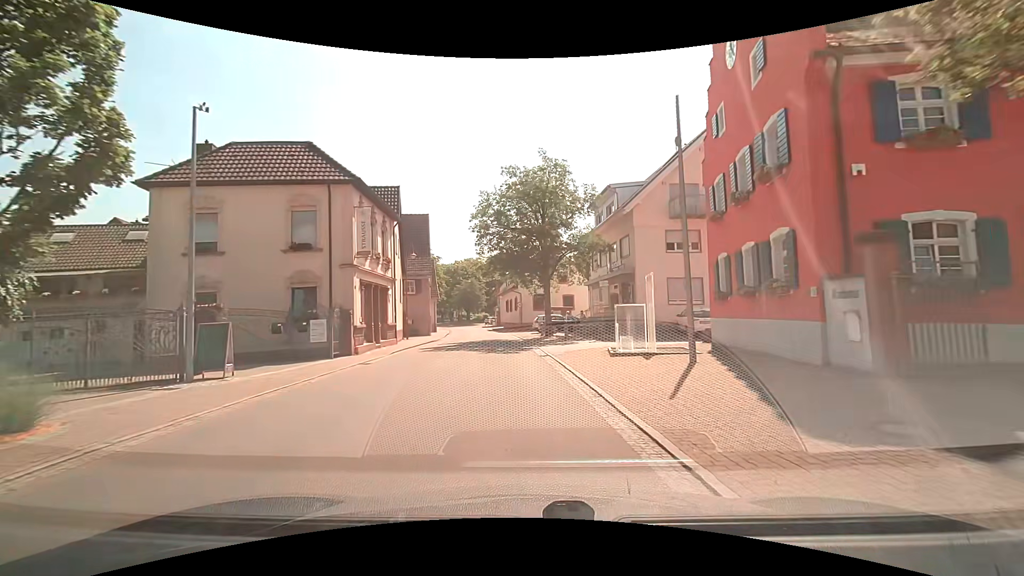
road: tertiary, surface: paved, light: Day
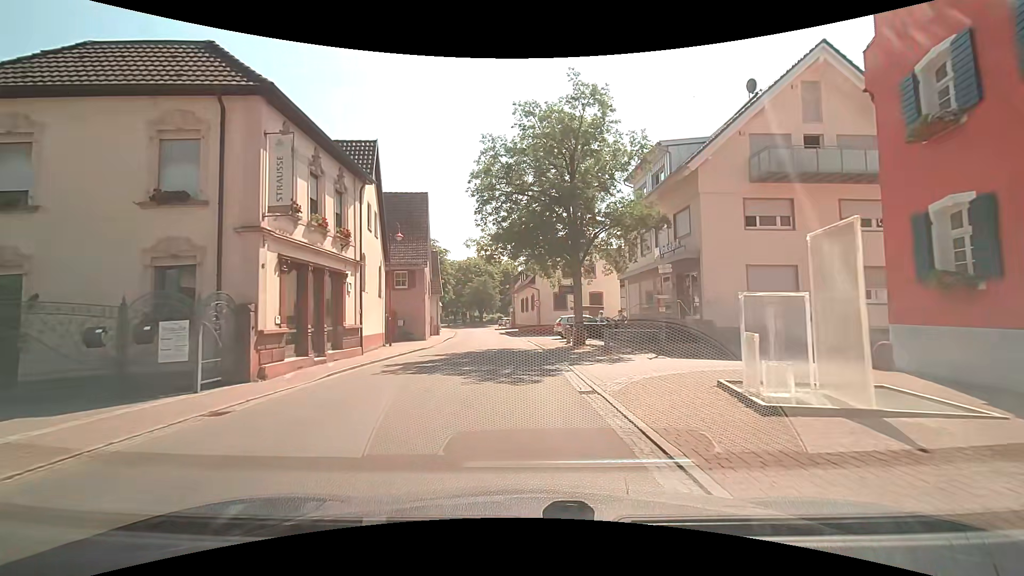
(-0.4, +9.0) m; -4°
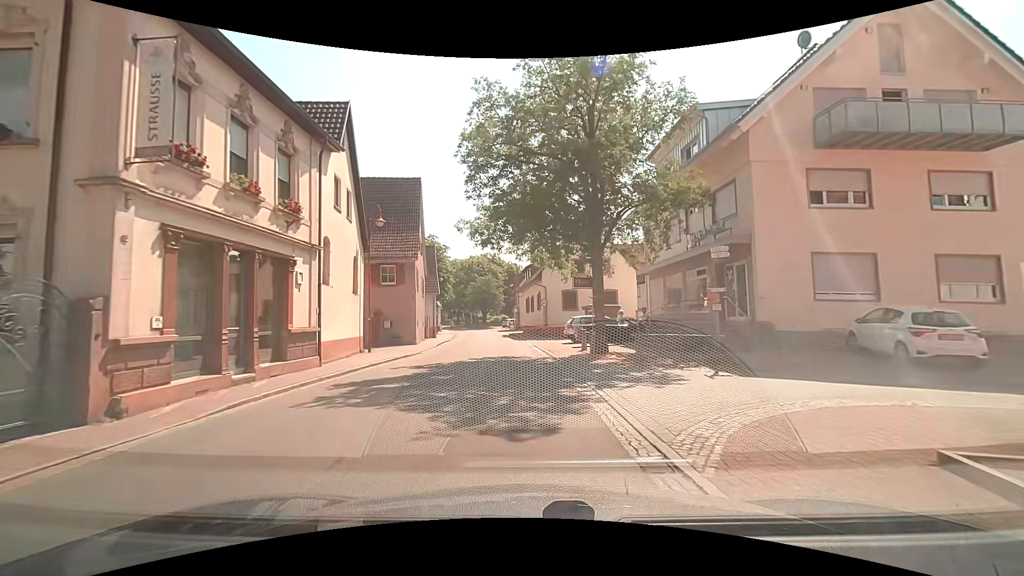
(0.0, +4.7) m; +1°
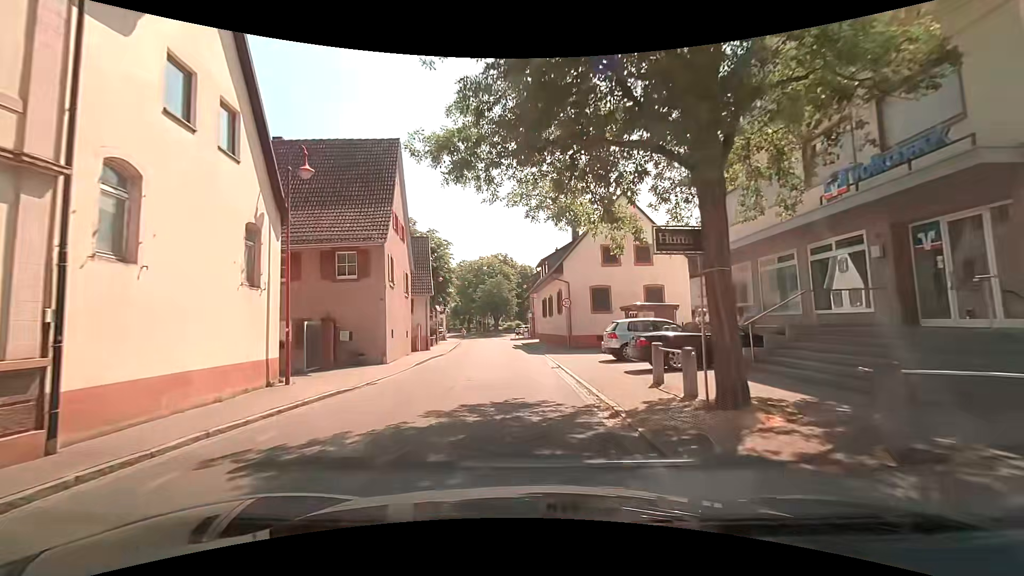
(-0.2, +9.5) m; -2°
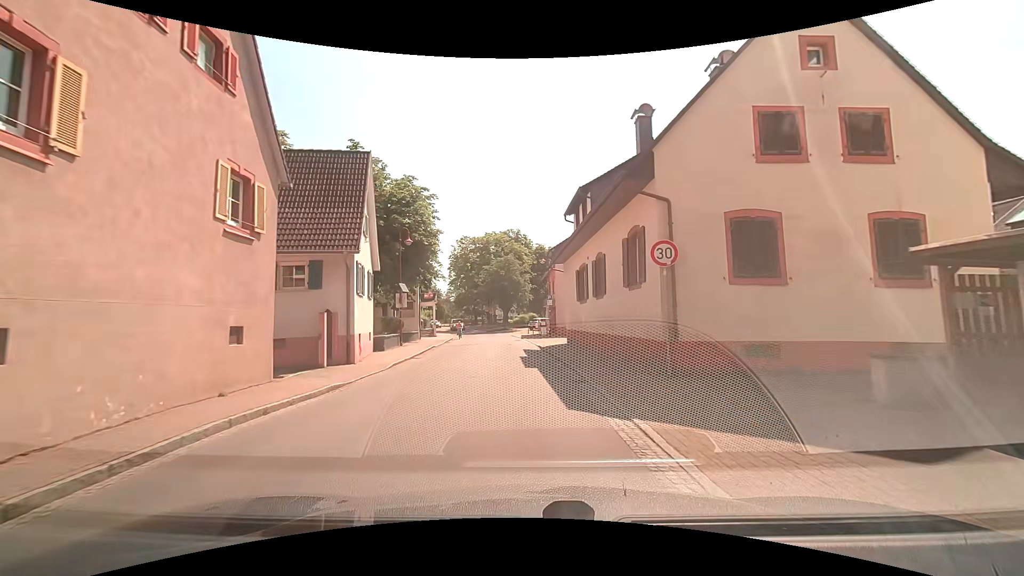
(-0.5, +18.4) m; -2°
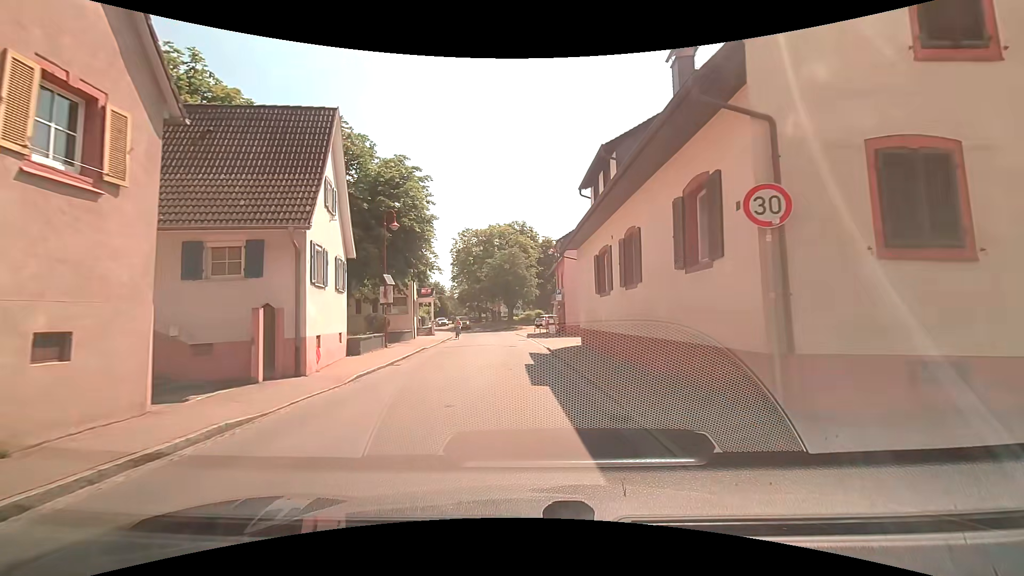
(0.0, +4.4) m; -1°
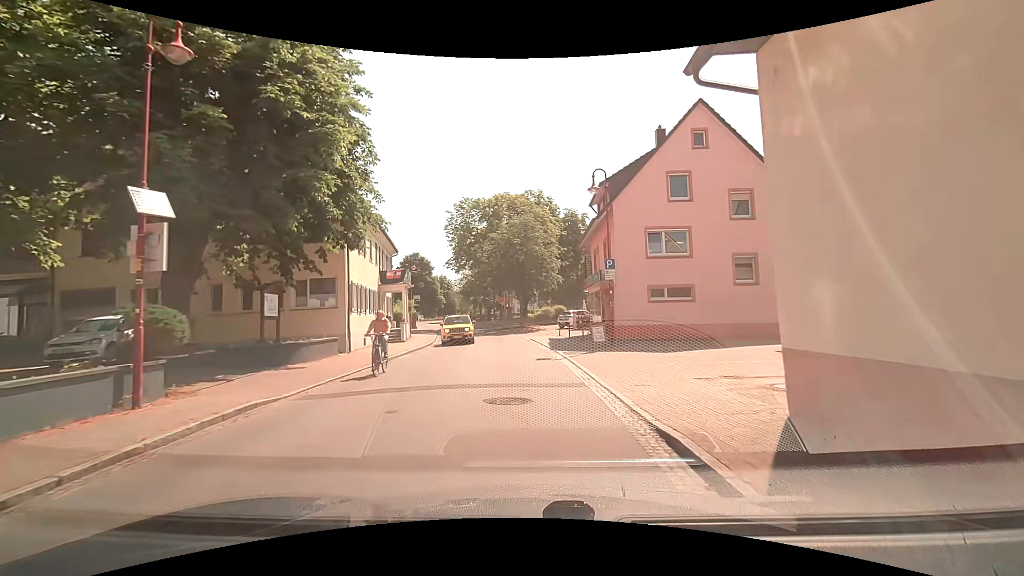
(-0.4, +17.2) m; -2°
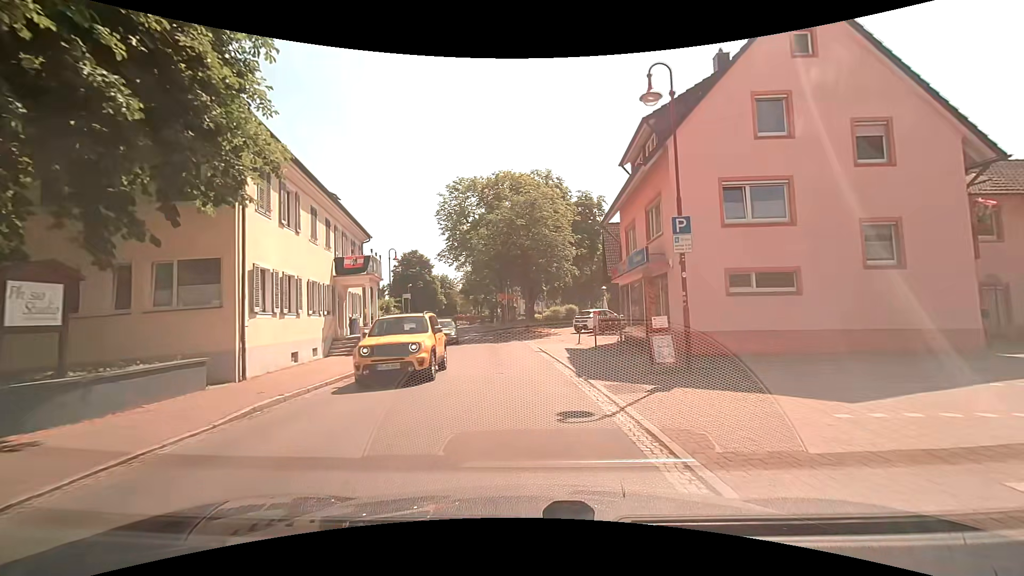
(0.0, +8.7) m; -1°
(0, +10) (-1, +20) (-2, +30) (-3, +40) (-5, +50) (-8, +59) (-11, +69) (-15, +78) (-18, +87) (-20, +97) m
